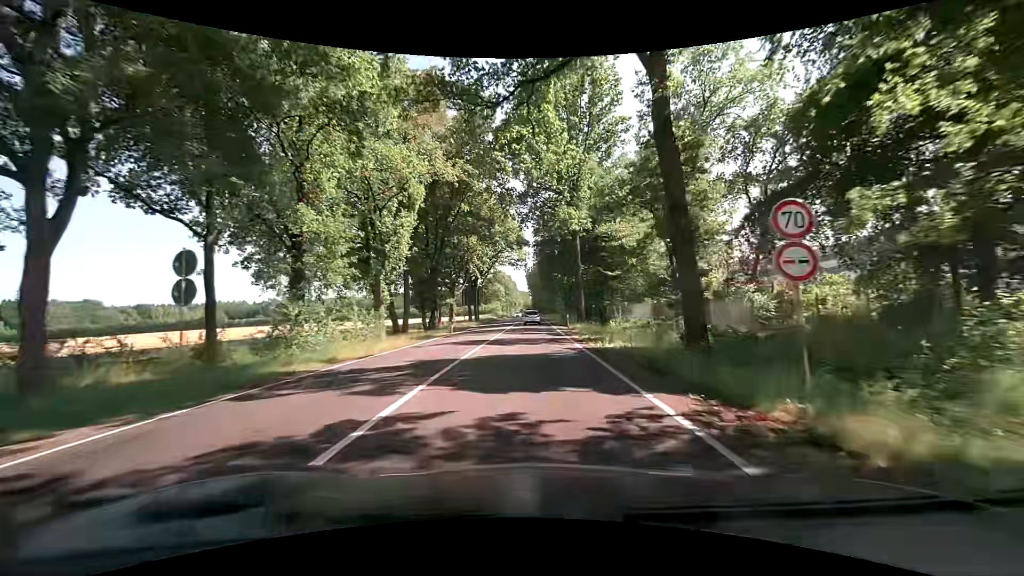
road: primary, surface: asphalt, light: Day
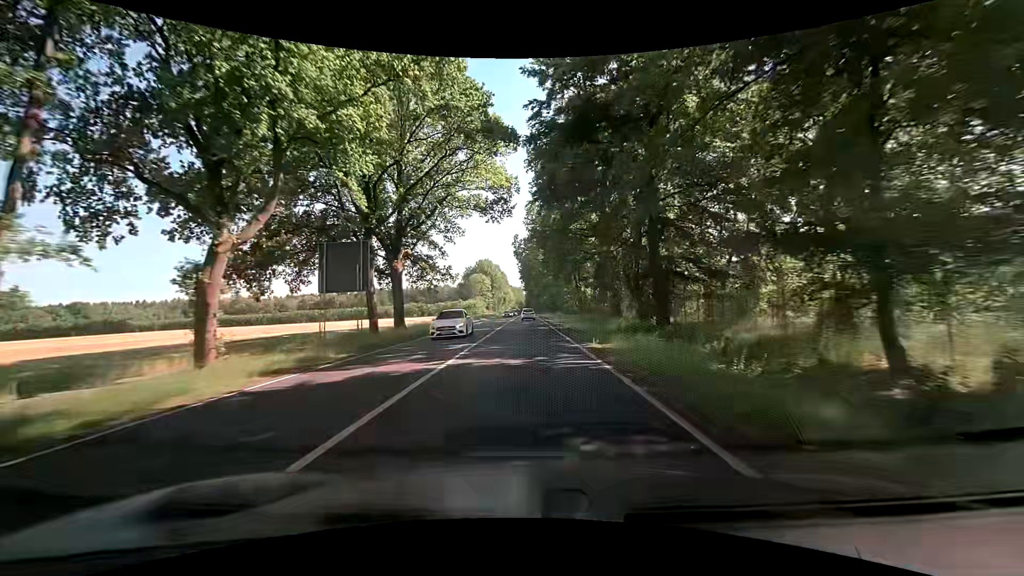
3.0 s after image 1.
(+1.2, +47.5) m; +2°
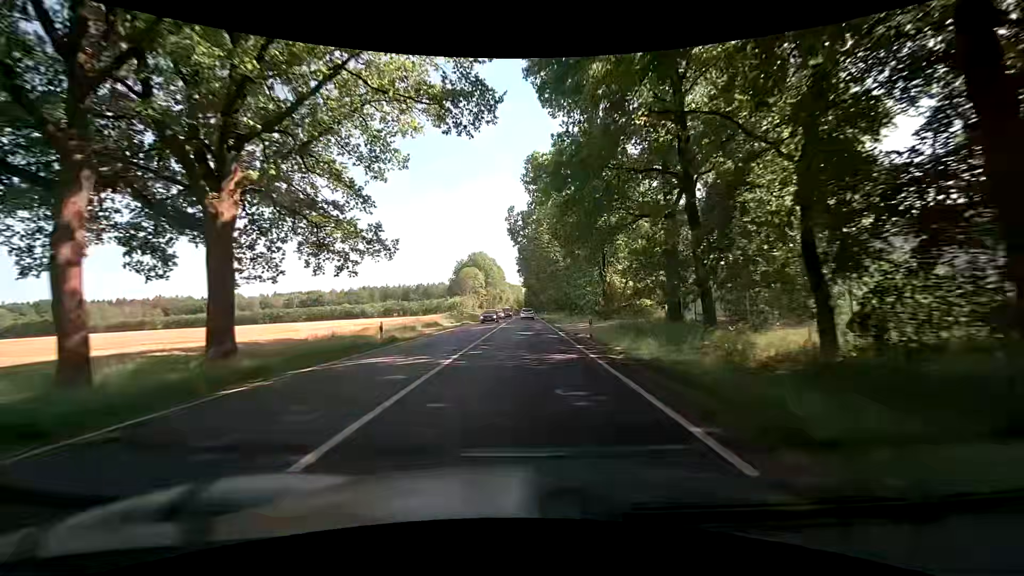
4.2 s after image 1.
(-0.1, +21.8) m; 0°
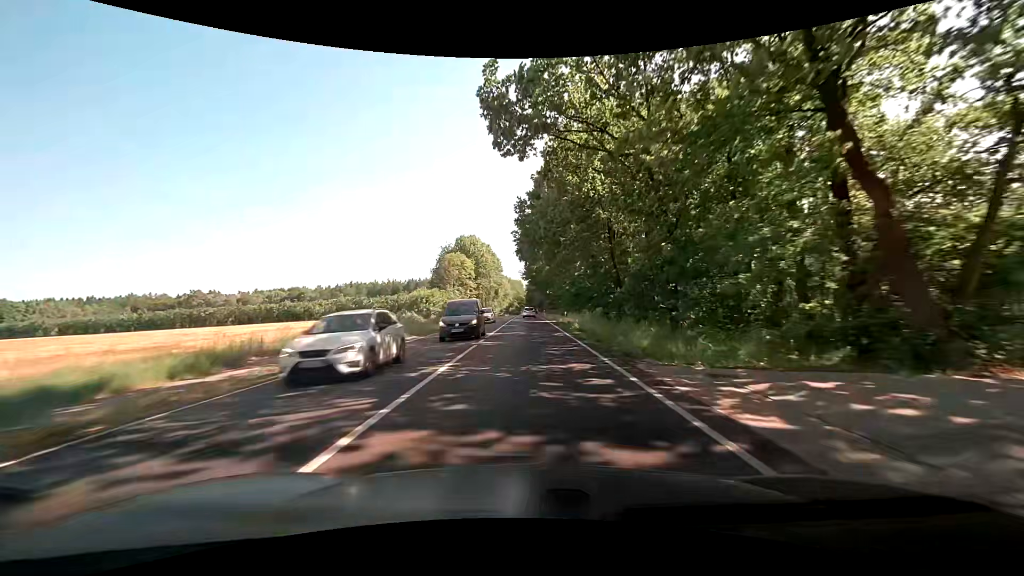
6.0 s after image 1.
(-0.3, +33.8) m; 0°
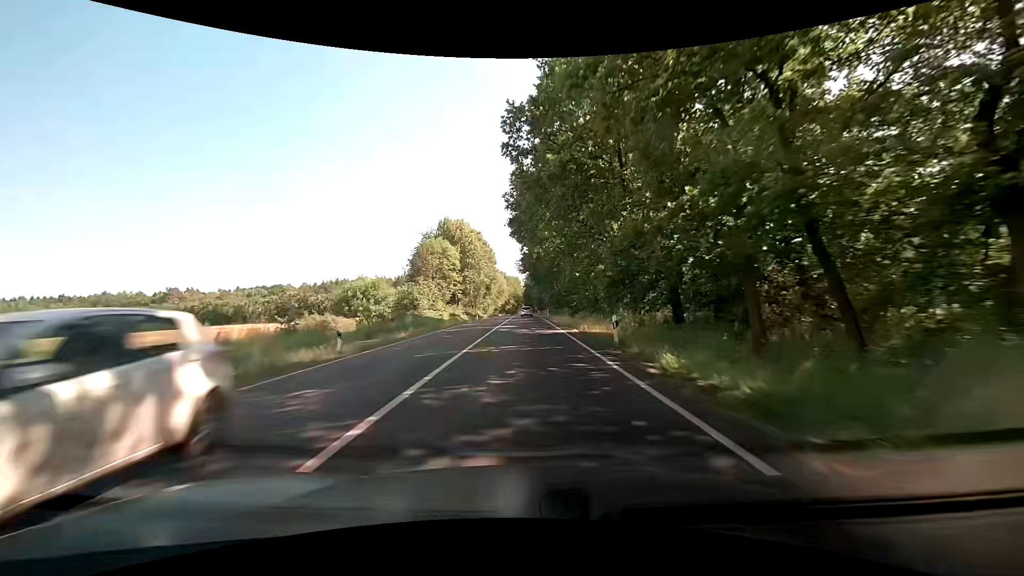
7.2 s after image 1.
(0.0, +22.3) m; 0°
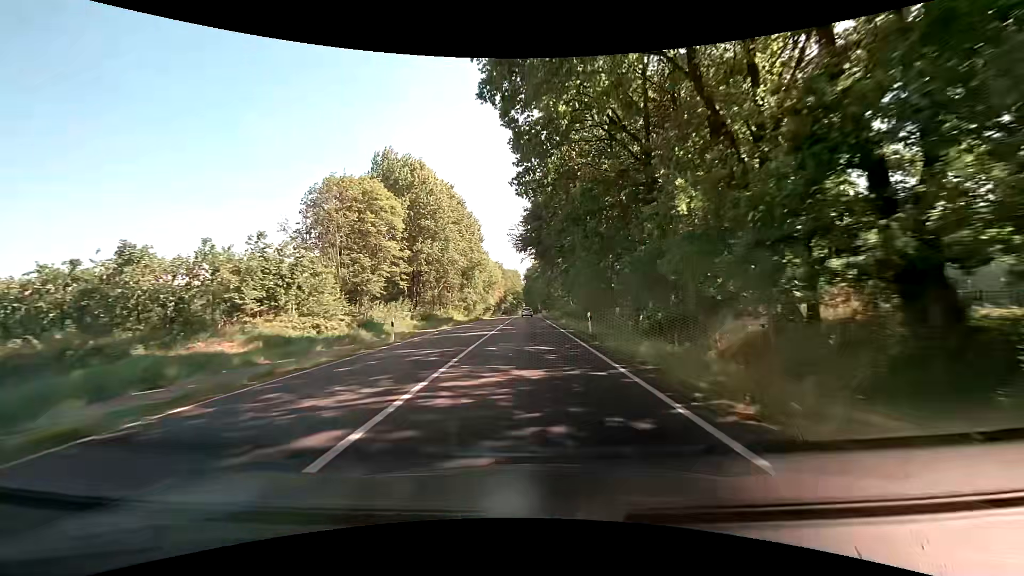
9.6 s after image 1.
(-0.1, +43.2) m; +1°
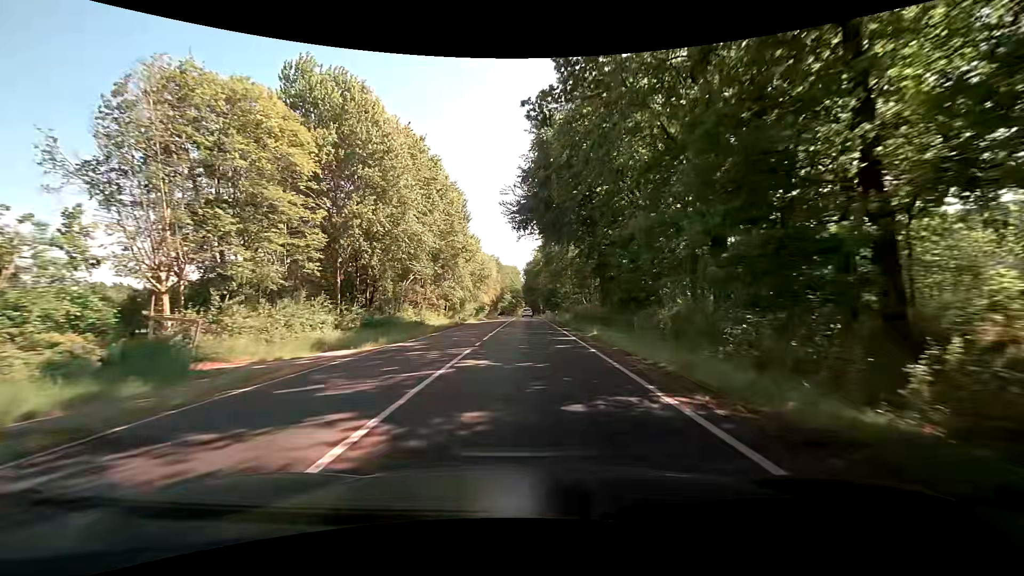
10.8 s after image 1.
(-0.2, +21.2) m; -1°
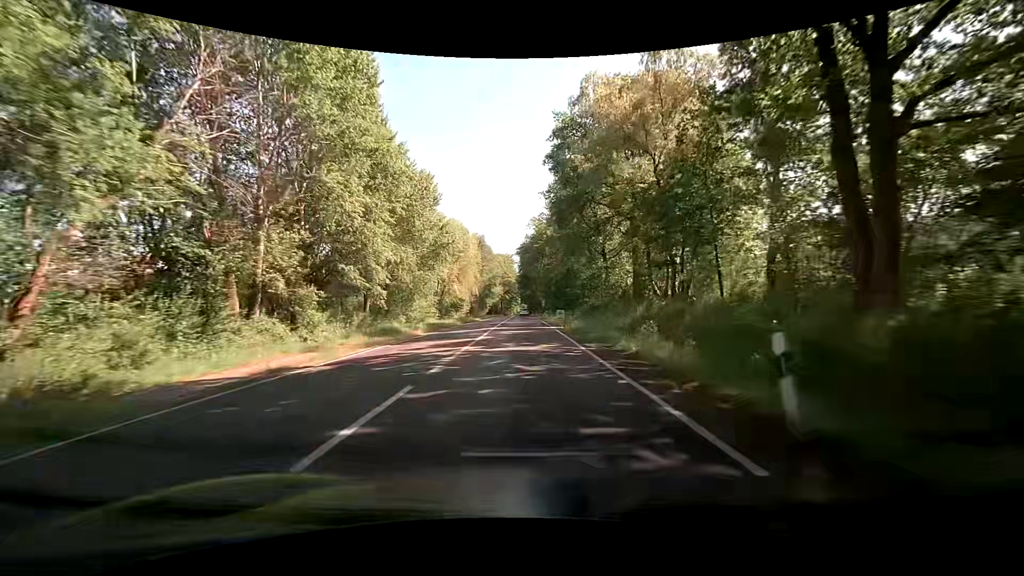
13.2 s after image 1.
(+0.5, +42.5) m; +1°
(0, +10) (0, +20) (0, +30) (0, +40) (0, +50) (0, +60) (0, +70) (-1, +80) (-1, +90) (-1, +100) m
